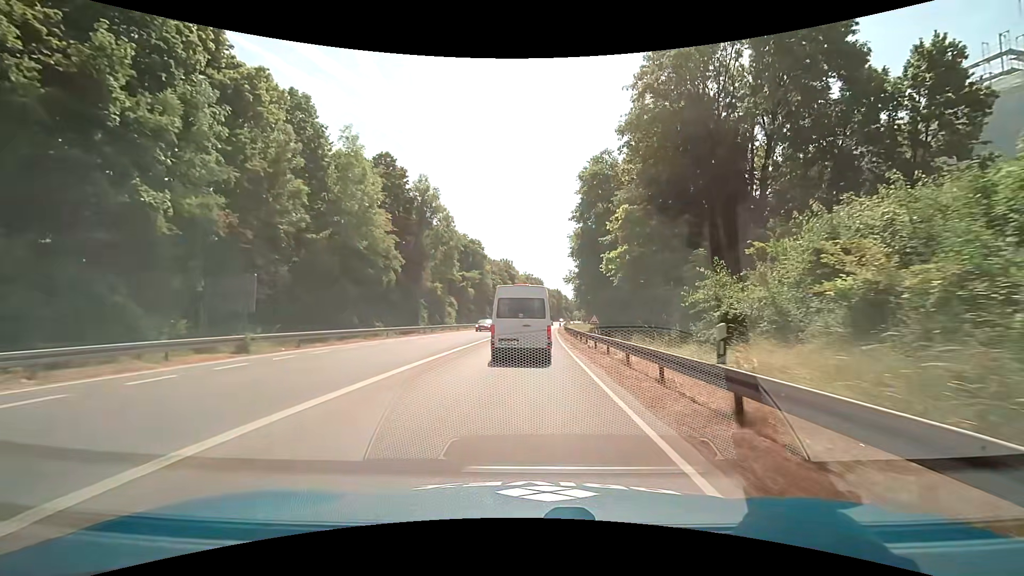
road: trunk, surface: asphalt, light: Day
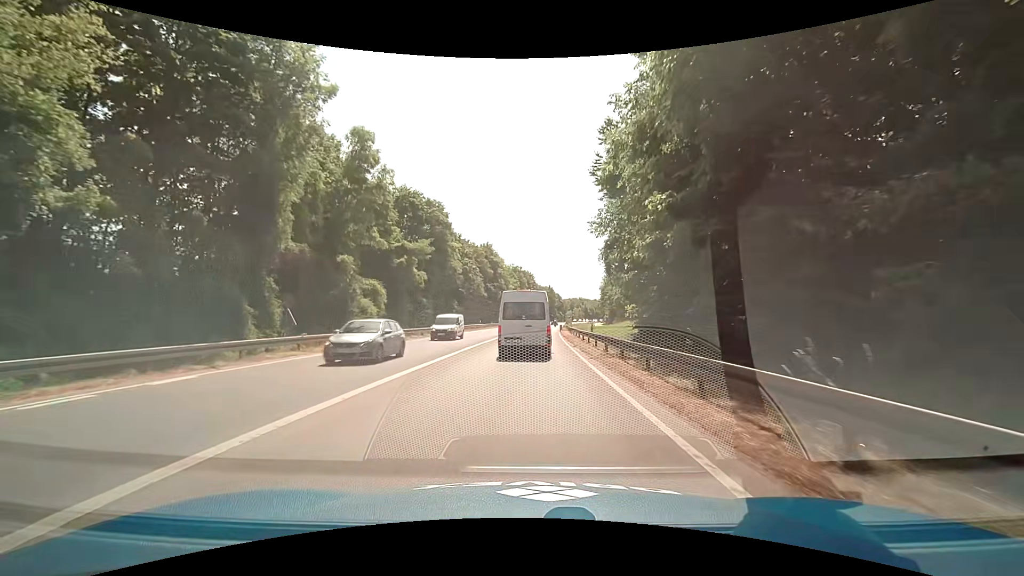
(+0.1, +30.4) m; +1°
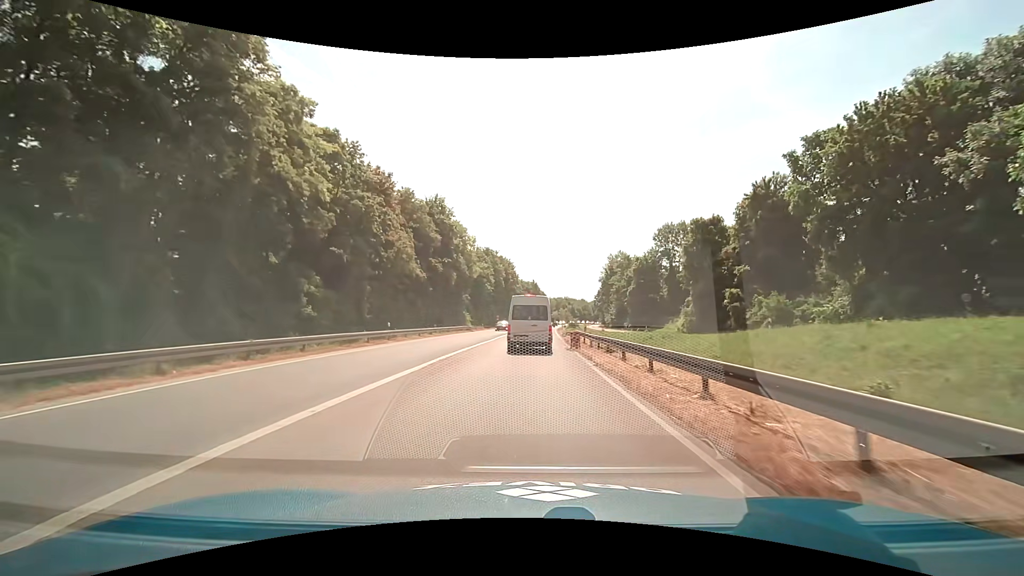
(+0.8, +40.5) m; +2°
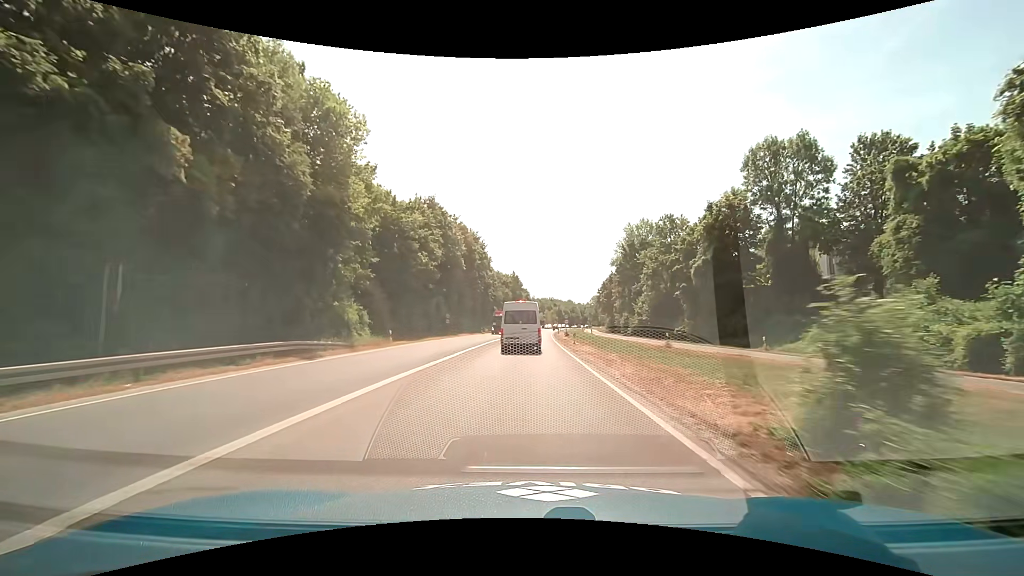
(+0.6, +44.5) m; +2°
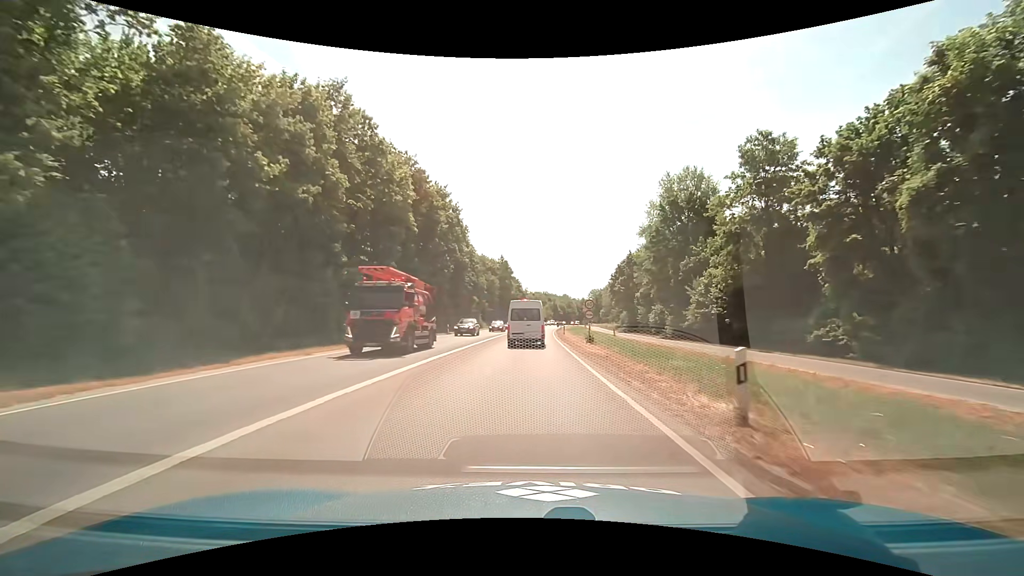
(+0.2, +27.5) m; +1°
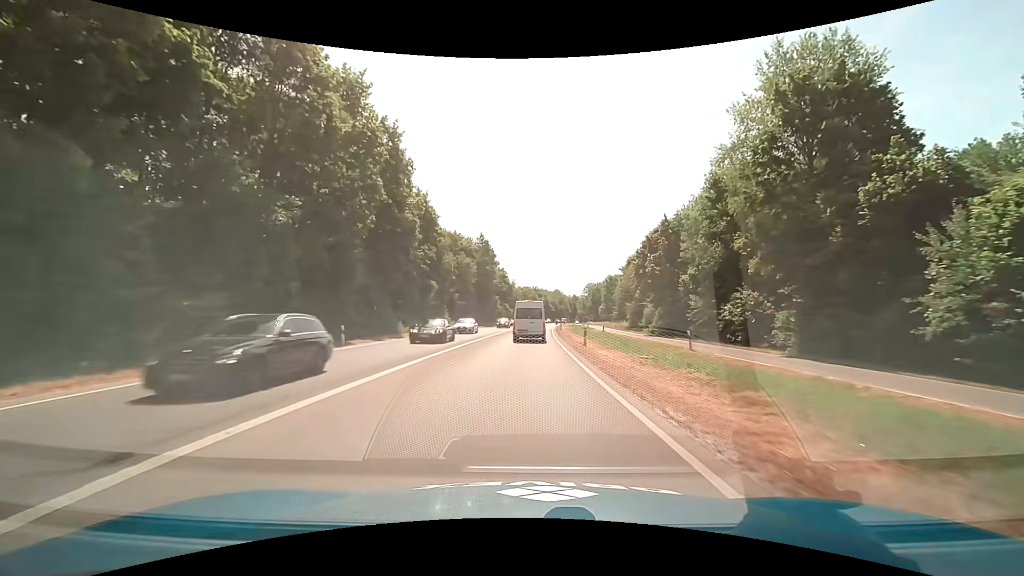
(+0.3, +27.8) m; +1°
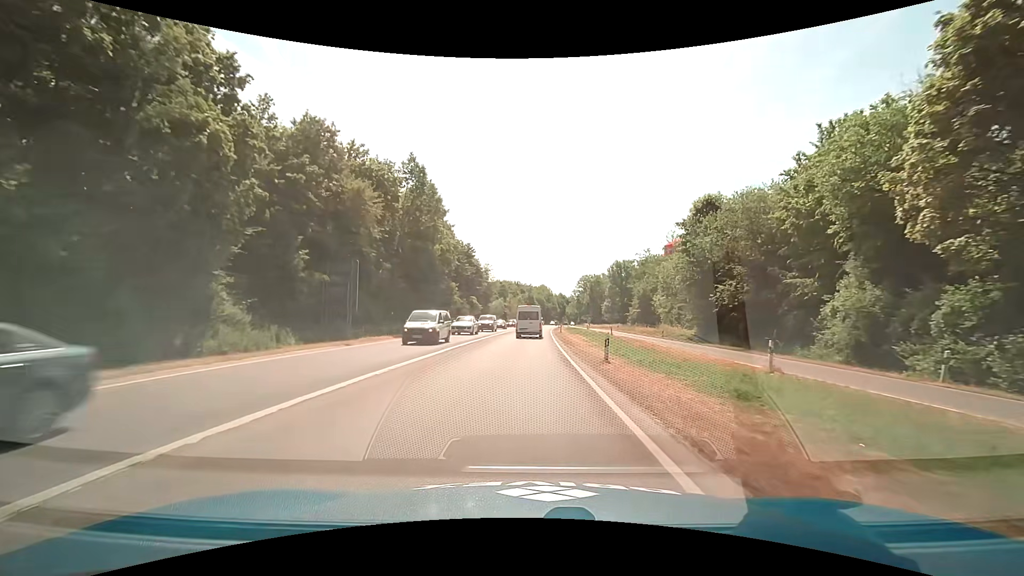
(+0.9, +45.6) m; +2°
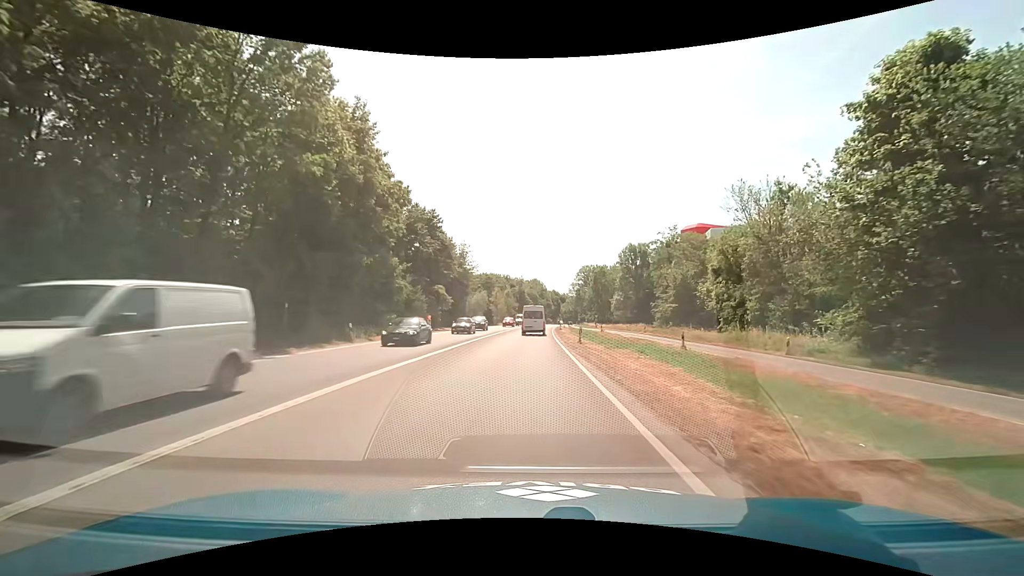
(+0.2, +27.3) m; +1°
(0, +10) (0, +20) (0, +30) (+1, +40) (+1, +50) (+1, +60) (+2, +70) (+2, +80) (+3, +90) (+3, +100) m
